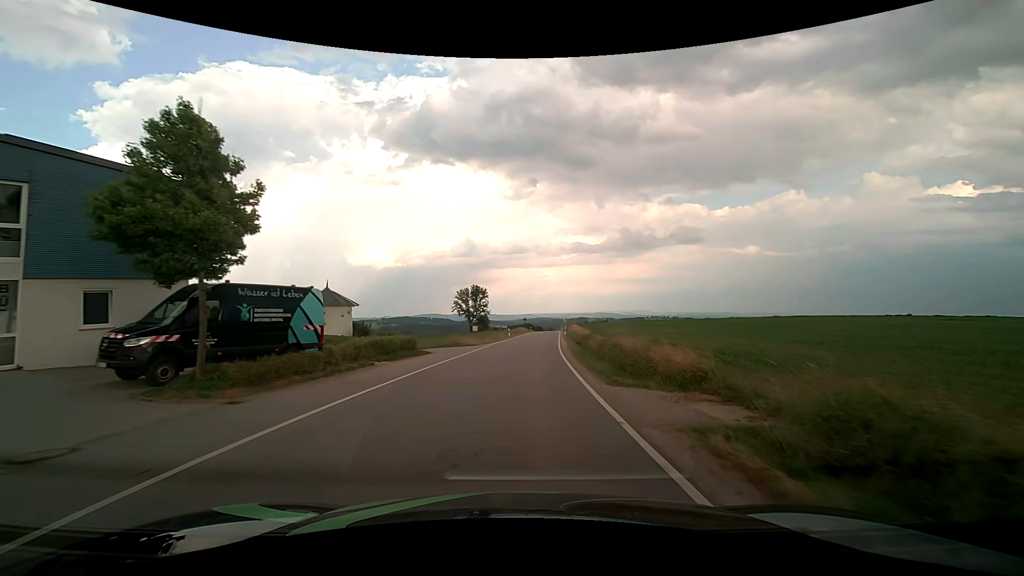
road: tertiary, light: Day
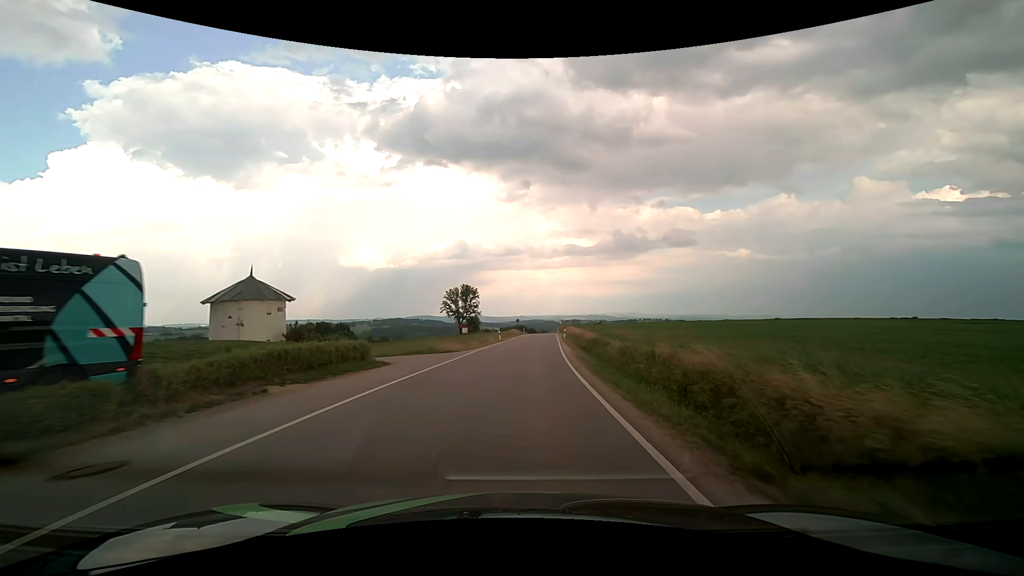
(0.0, +7.9) m; +1°
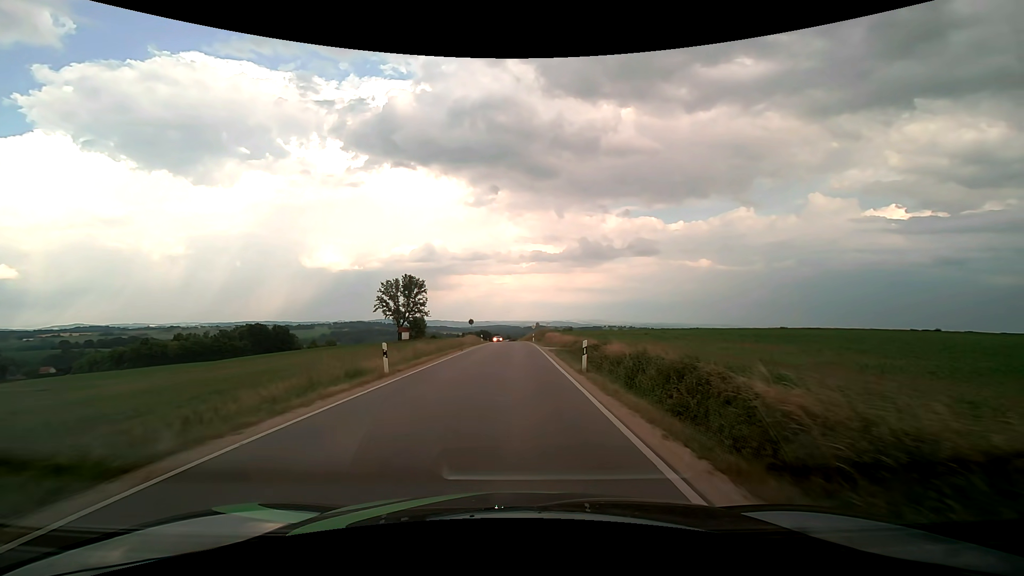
(+1.3, +32.7) m; +4°
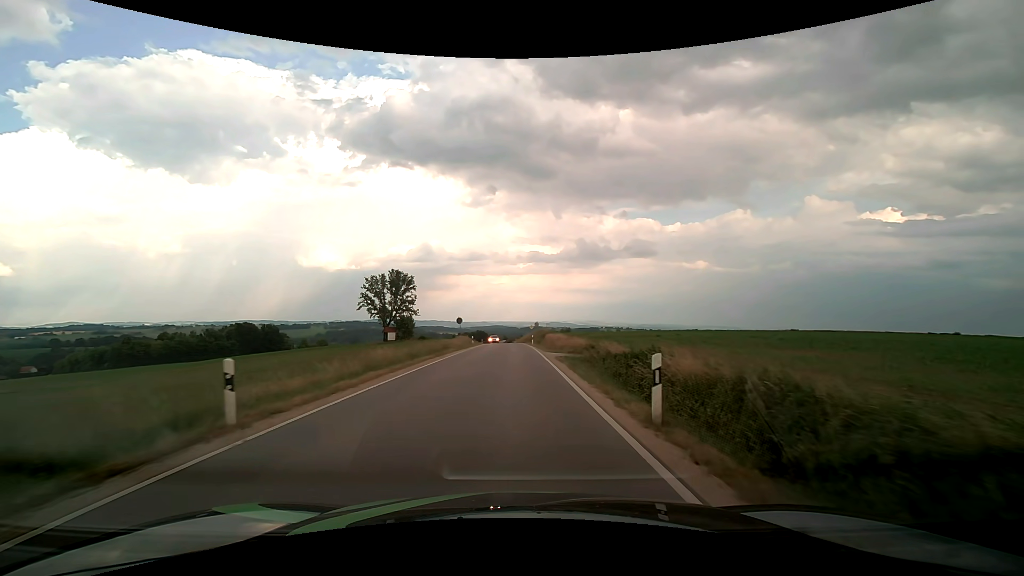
(0.0, +8.4) m; 0°
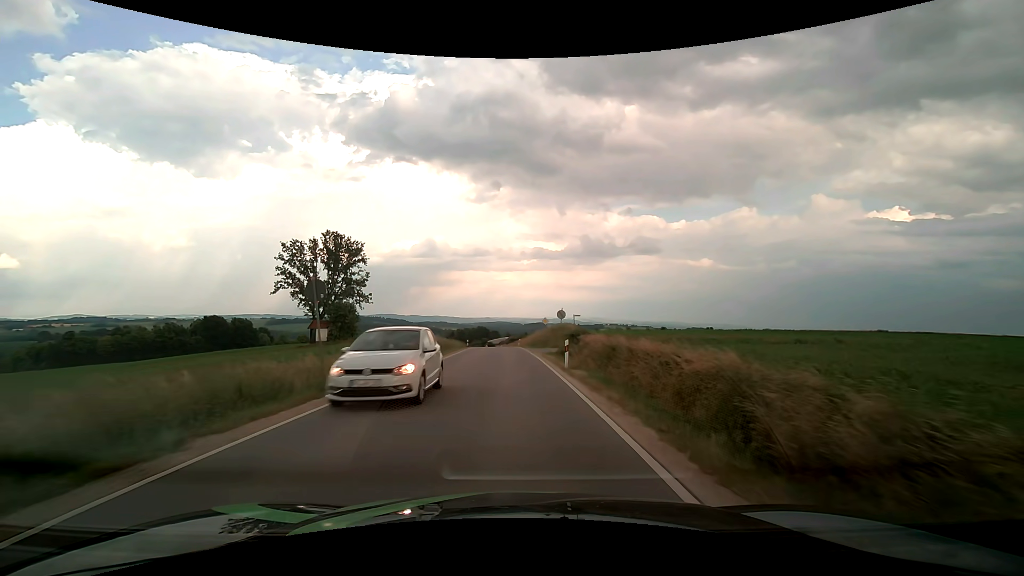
(-0.1, +34.1) m; 0°
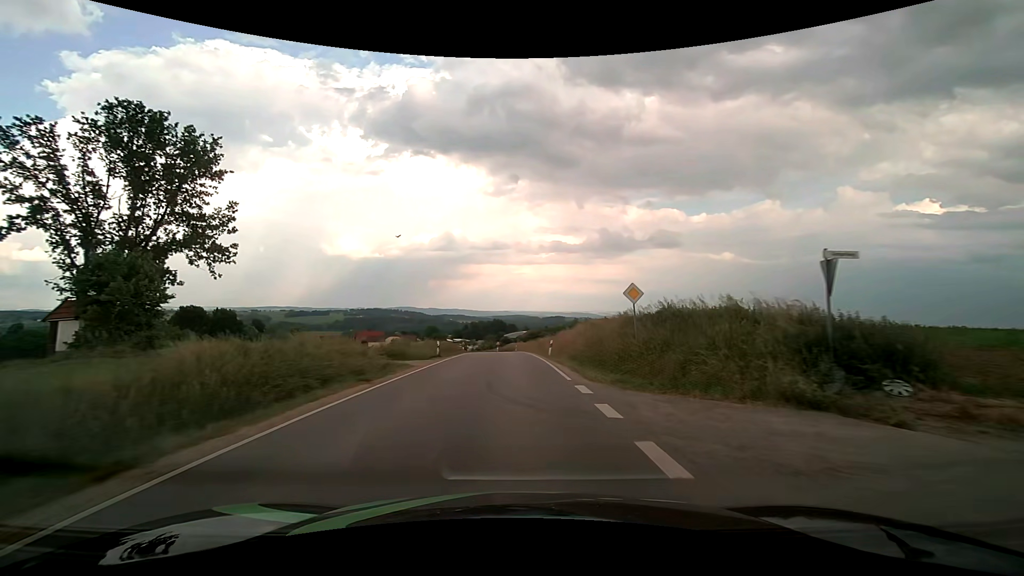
(-0.6, +35.0) m; -2°
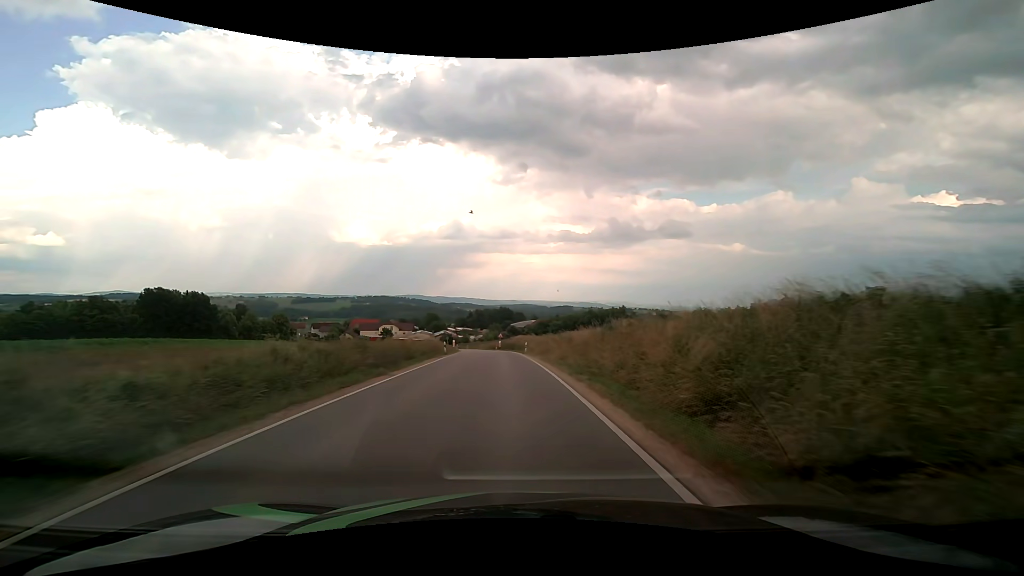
(-0.2, +27.4) m; -1°
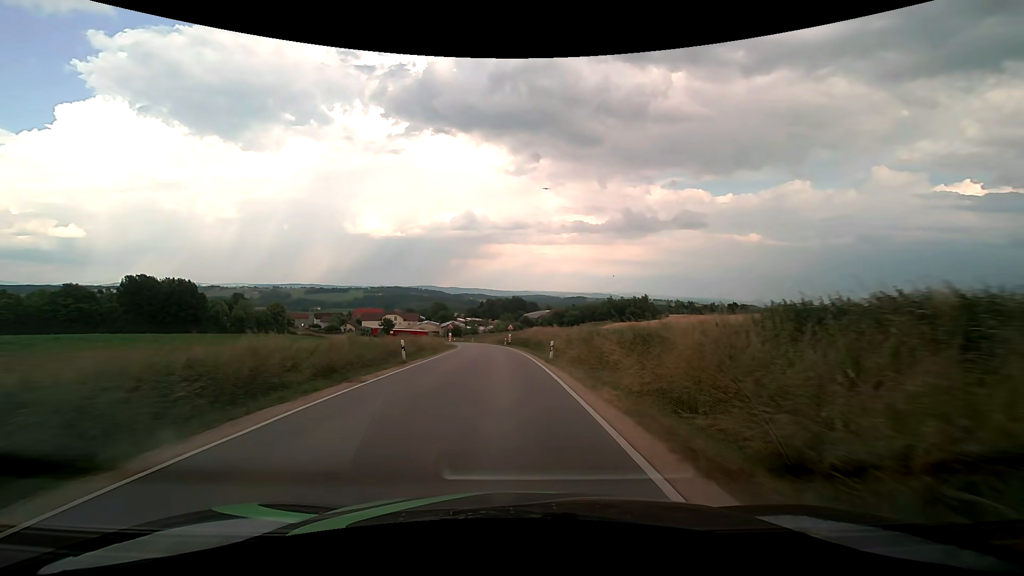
(-0.2, +18.4) m; -2°
(0, +10) (0, +20) (-1, +30) (-1, +40) (-2, +50) (-3, +60) (-4, +70) (-6, +80) (-8, +90) (-10, +99) m
